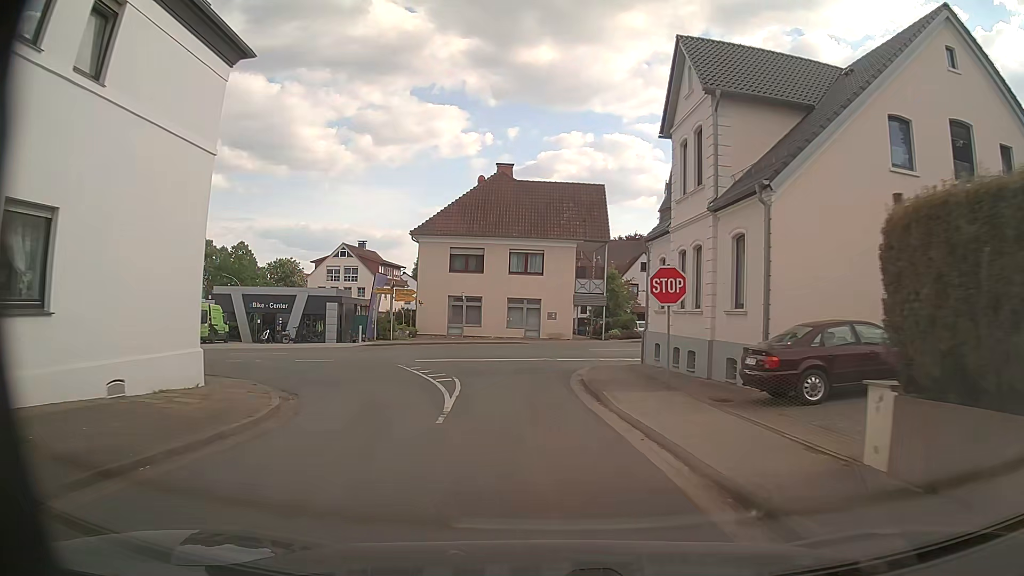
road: secondary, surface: asphalt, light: Day
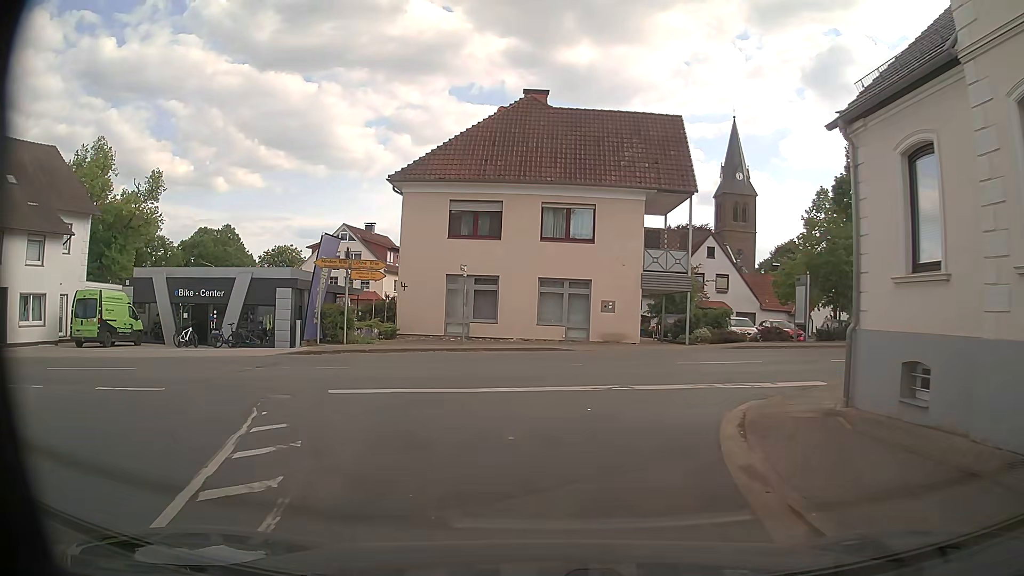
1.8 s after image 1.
(-0.3, +14.9) m; -2°
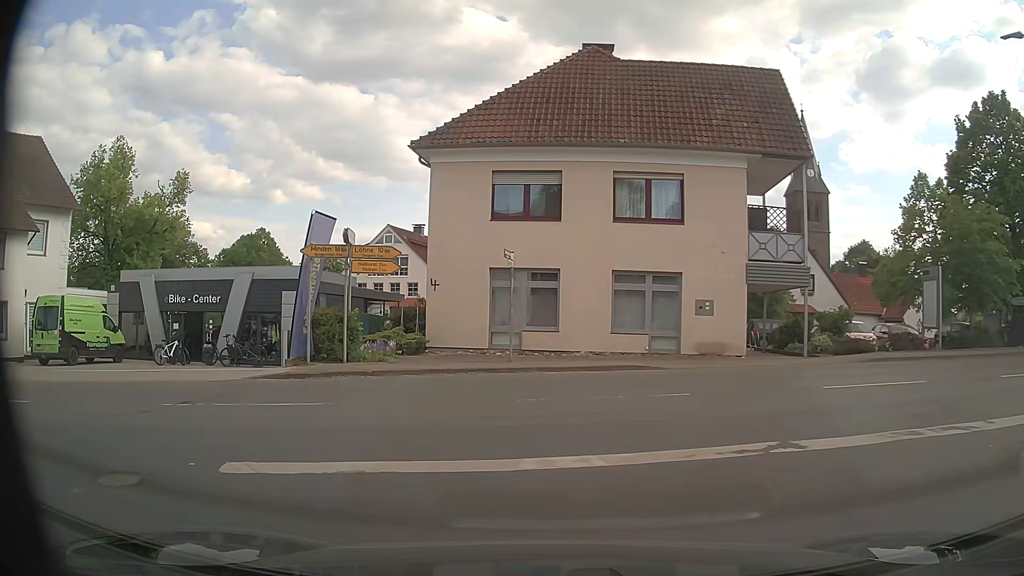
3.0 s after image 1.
(-0.2, +6.3) m; -5°
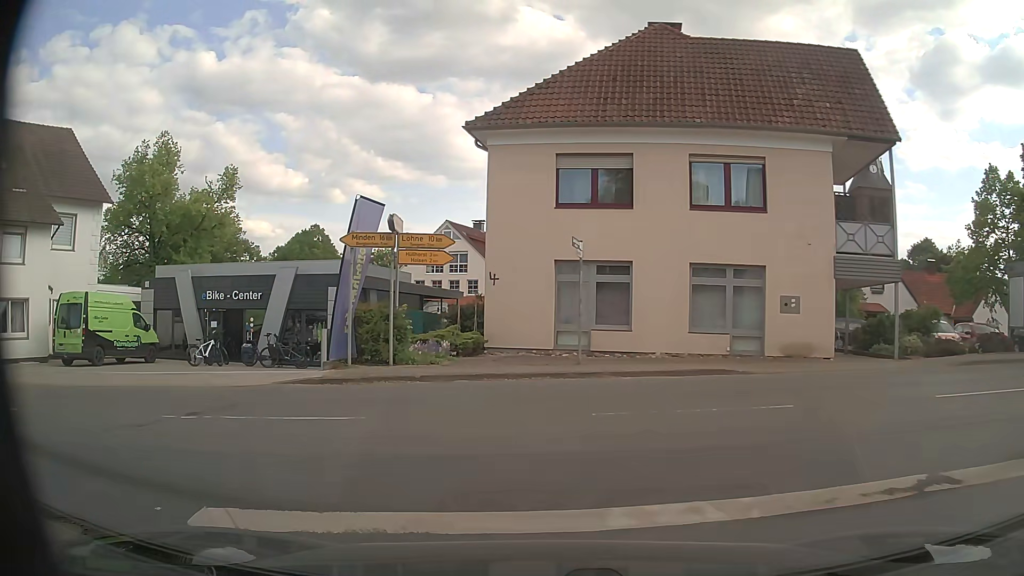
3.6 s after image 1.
(-0.1, +1.8) m; -6°
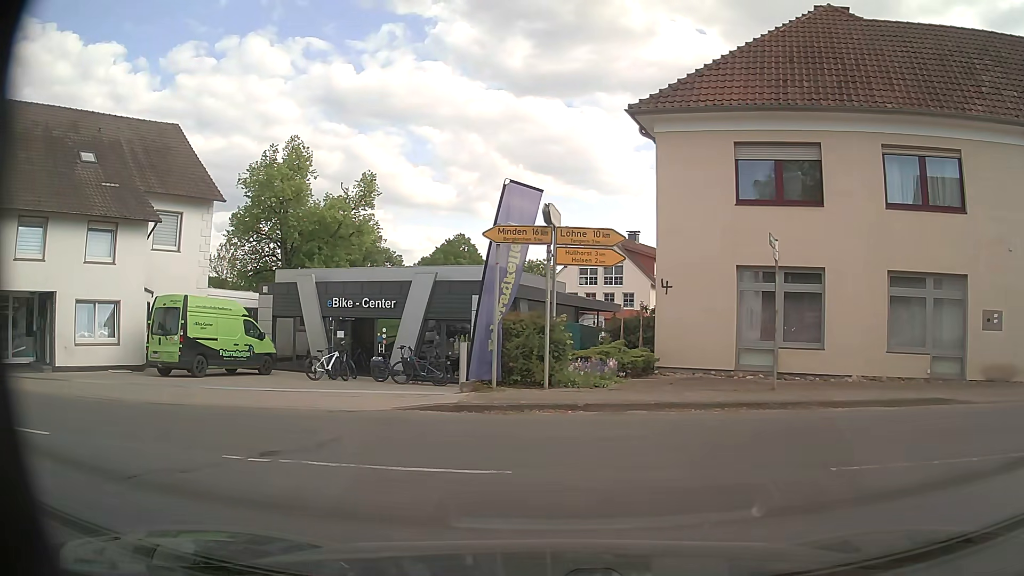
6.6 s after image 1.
(-0.2, +2.7) m; -11°
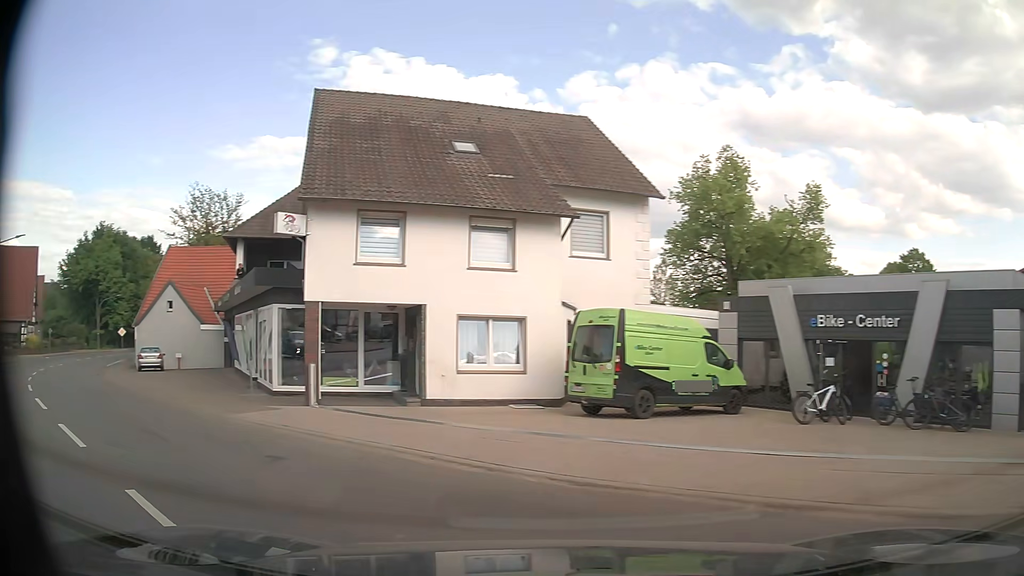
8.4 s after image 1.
(-1.9, +5.7) m; -40°
